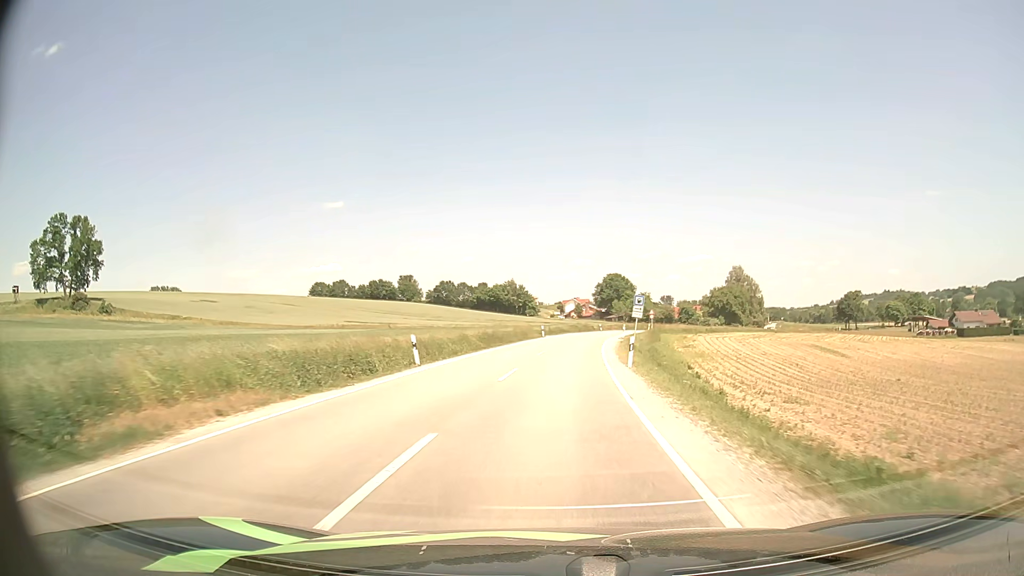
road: secondary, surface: asphalt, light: Day
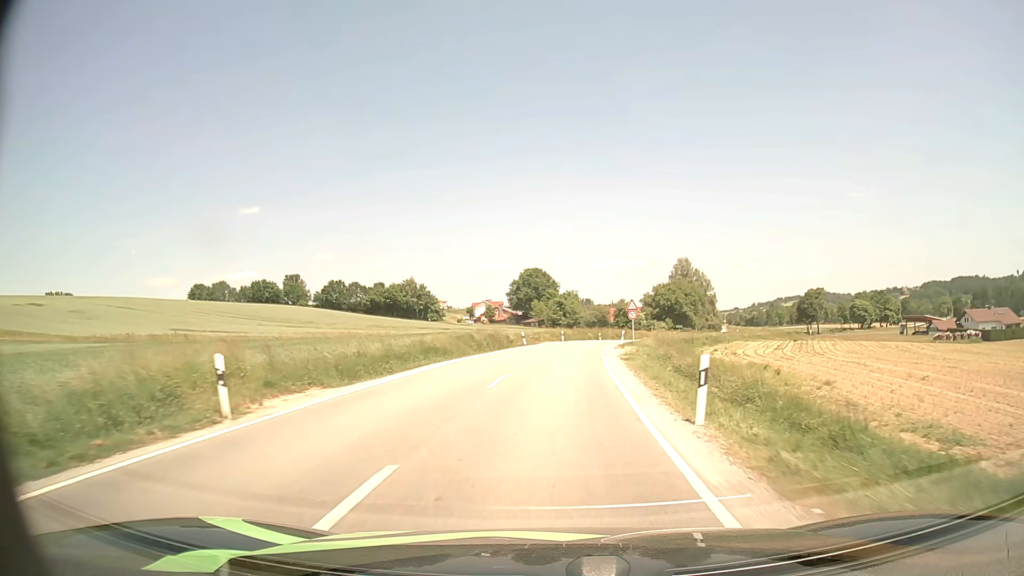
(+3.0, +49.4) m; +7°
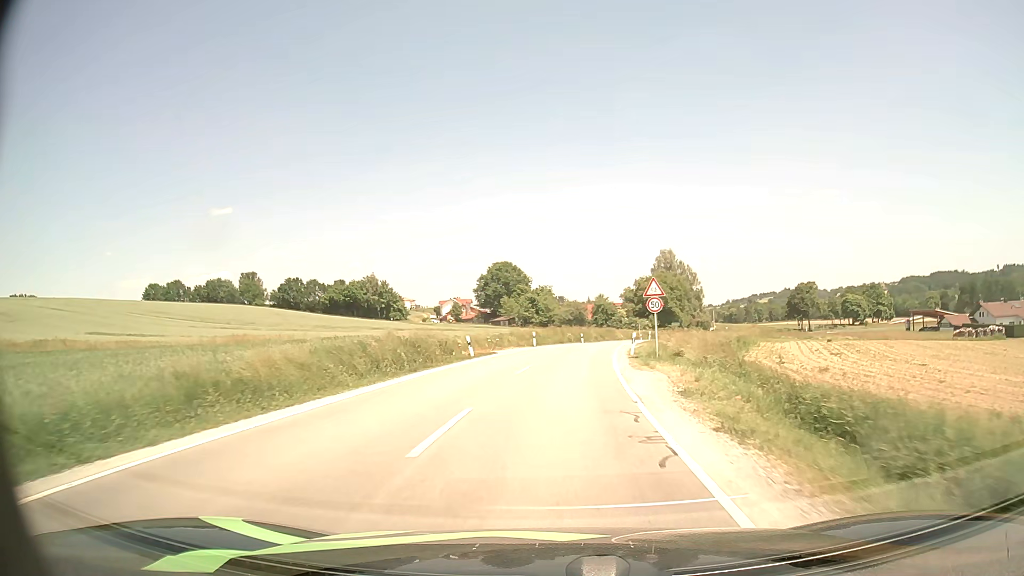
(+0.4, +19.1) m; +2°
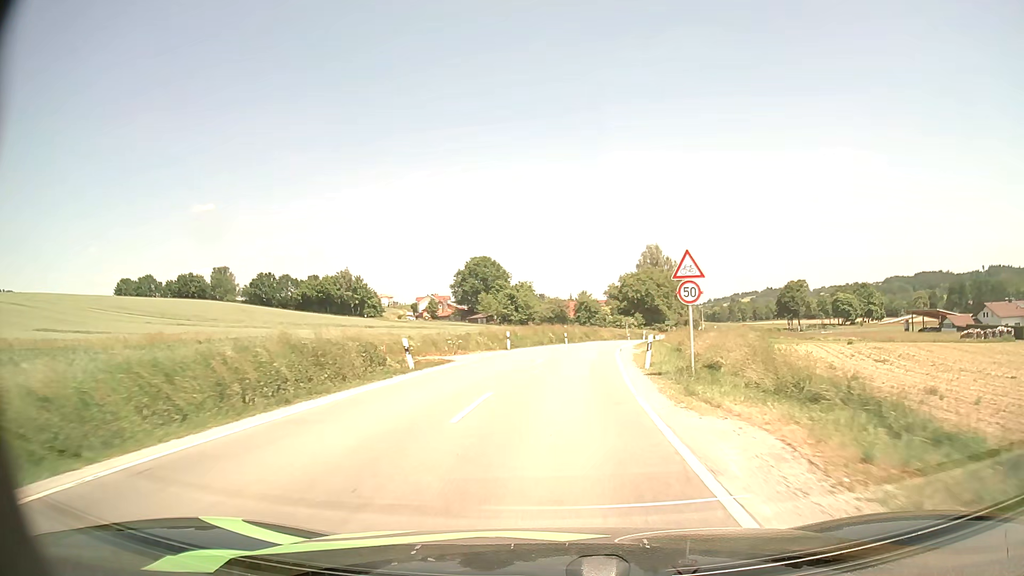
(+0.1, +9.5) m; +2°
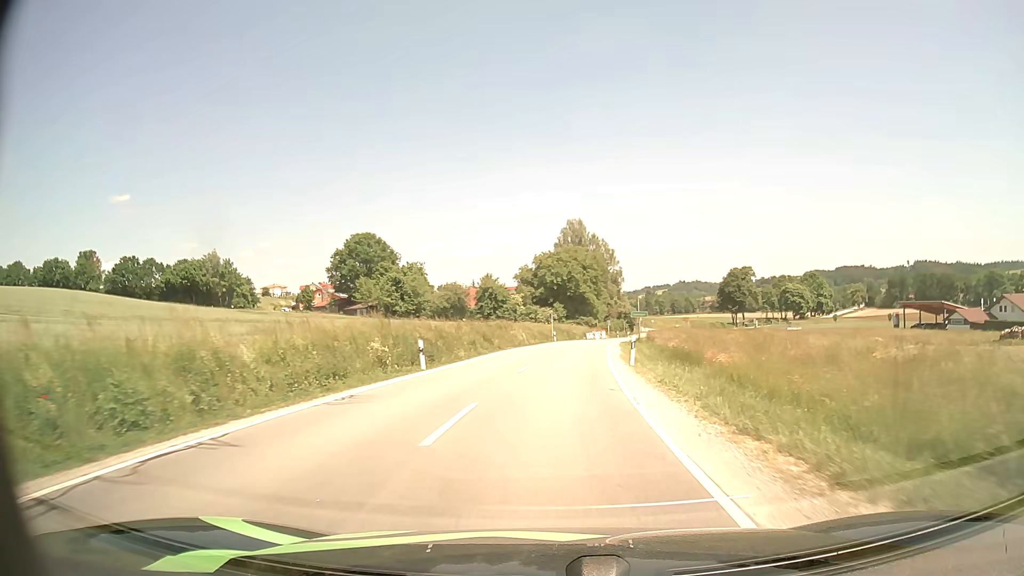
(+2.5, +38.2) m; +8°
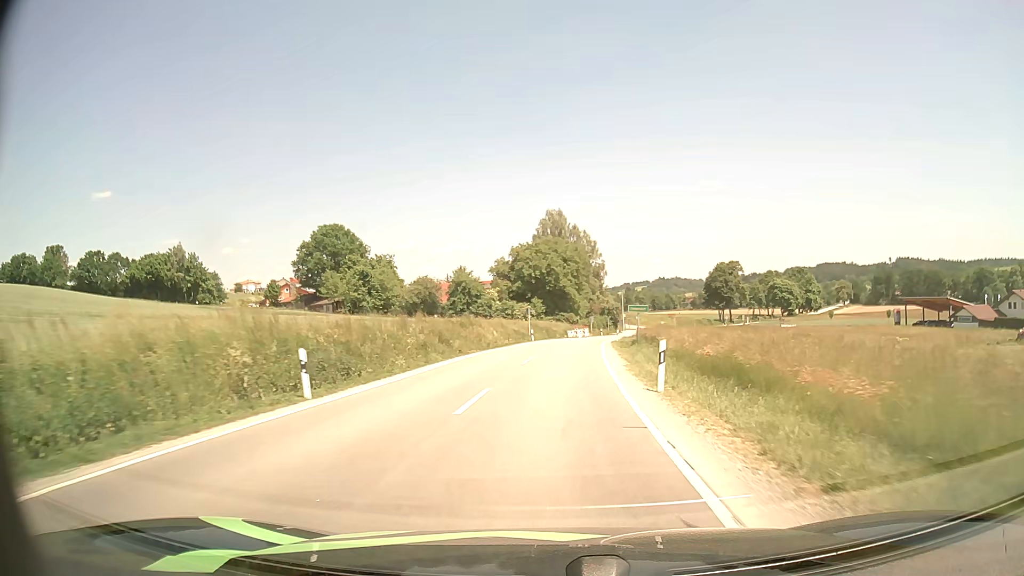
(+0.1, +9.3) m; +2°
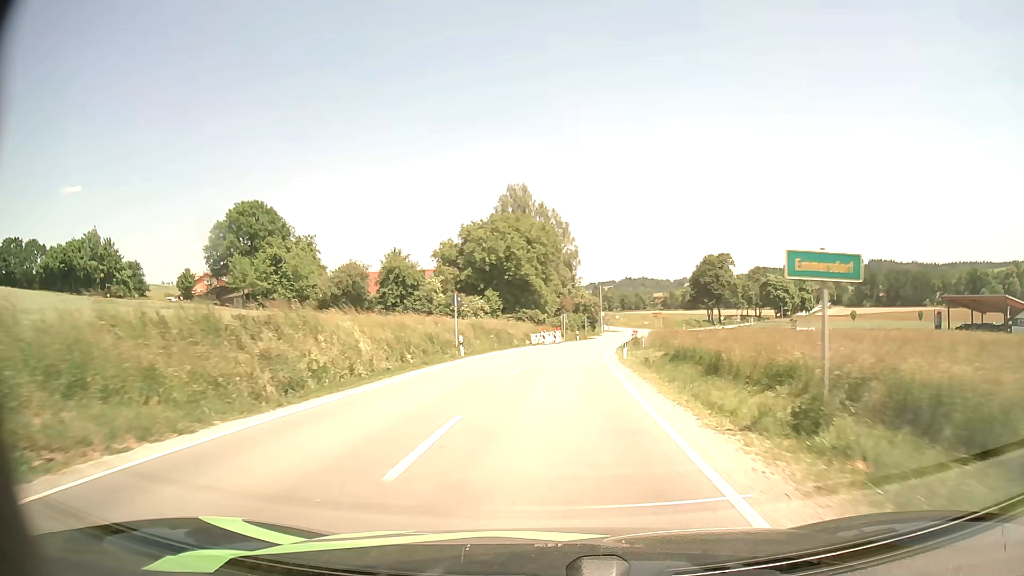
(+0.8, +28.0) m; +3°
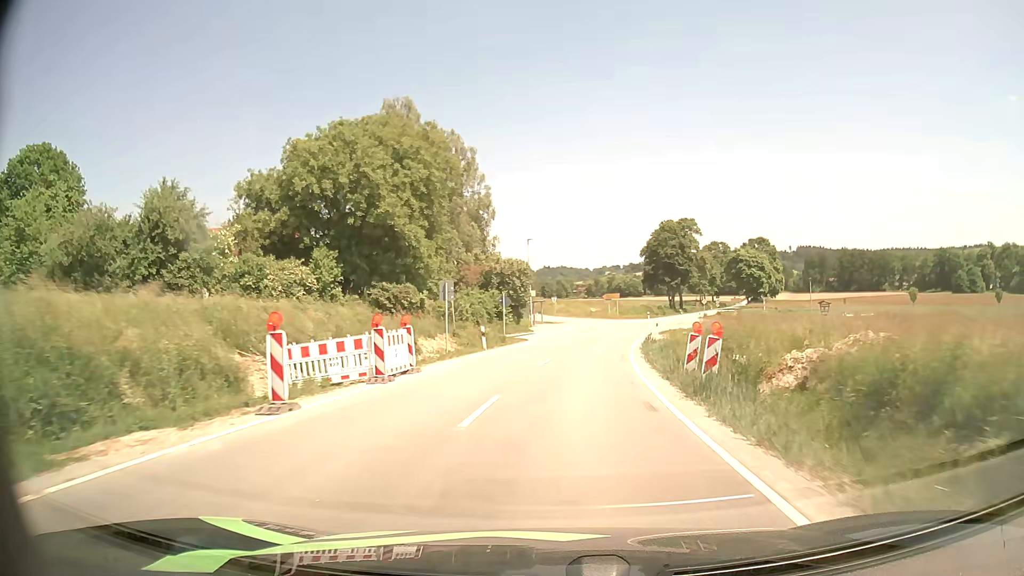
(+2.2, +45.4) m; +7°
(0, +10) (+1, +20) (+2, +30) (+4, +40) (+5, +50) (+8, +59) (+10, +69) (+13, +79) (+17, +88) (+20, +97) m
